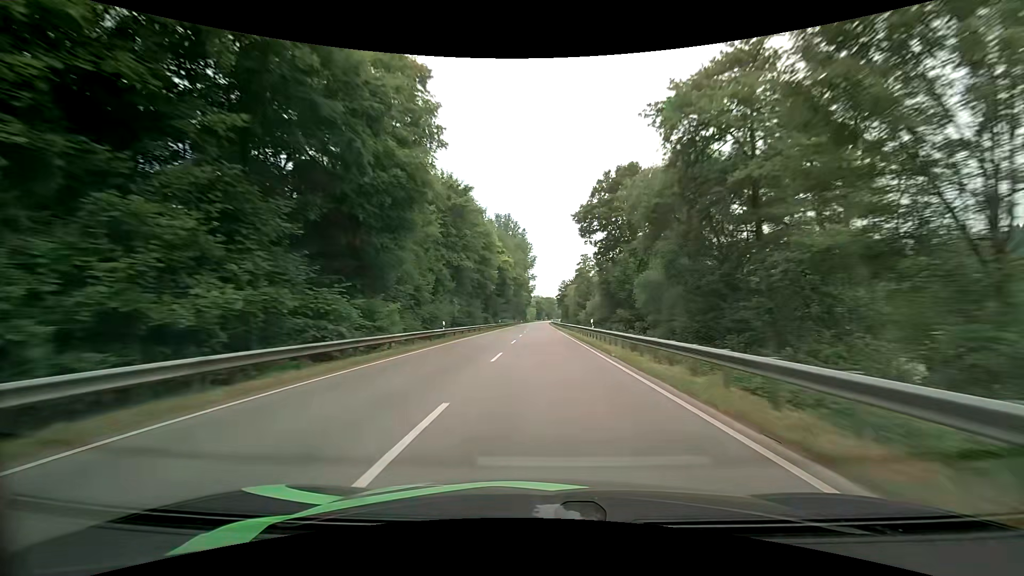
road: primary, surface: asphalt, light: Day
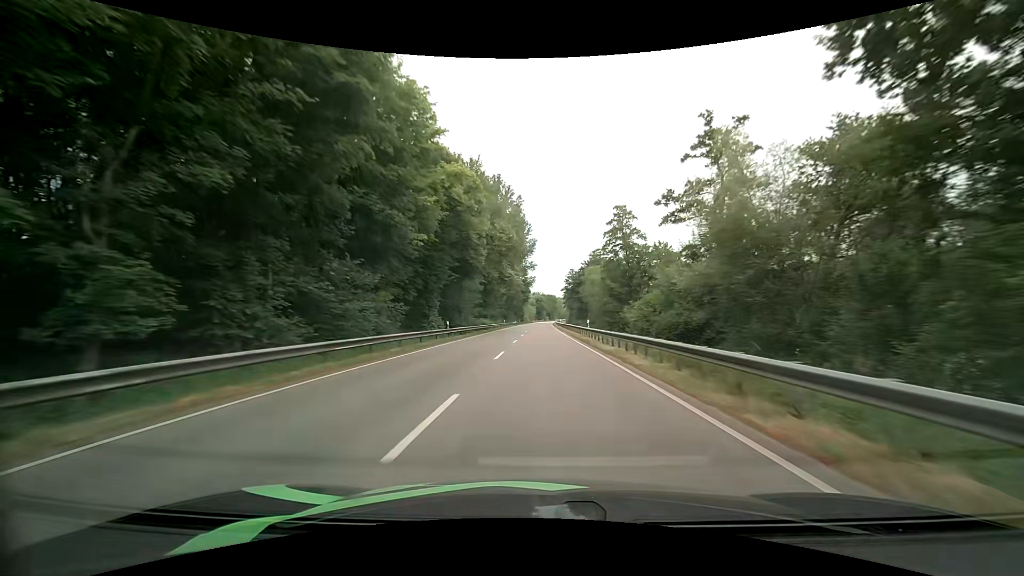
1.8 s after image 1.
(-0.2, +46.8) m; 0°
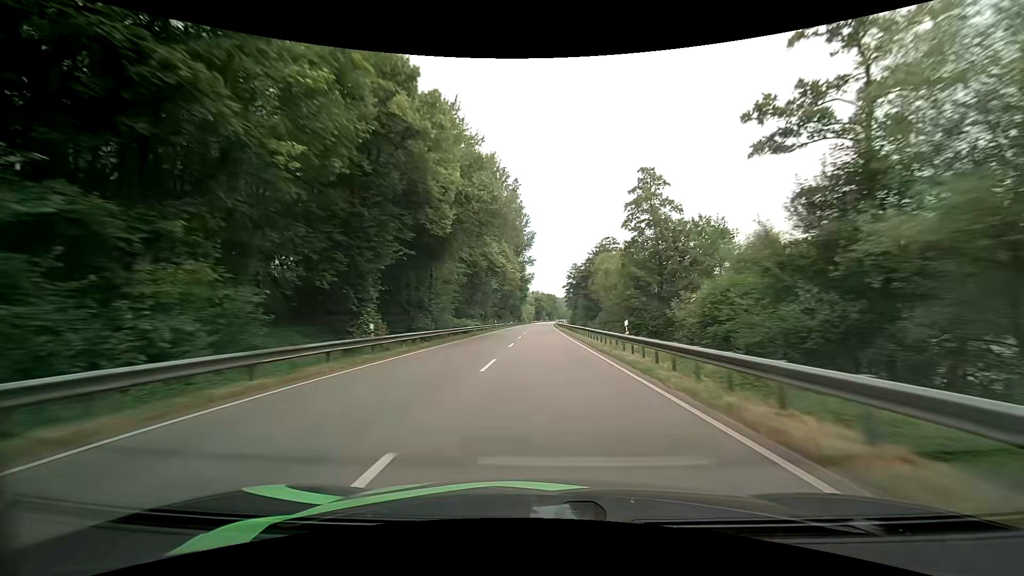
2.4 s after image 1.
(0.0, +15.7) m; 0°
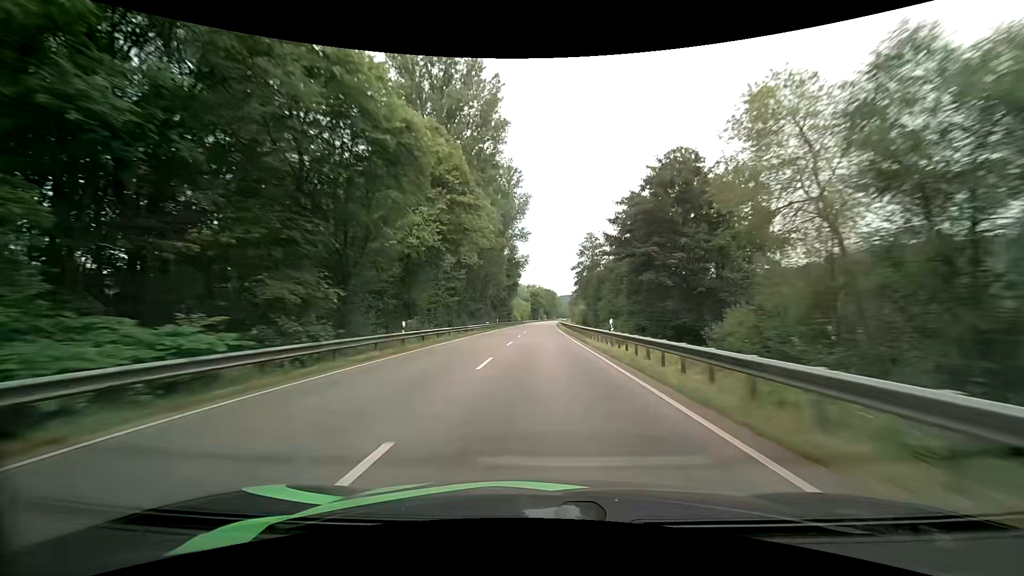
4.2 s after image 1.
(-0.1, +47.5) m; 0°
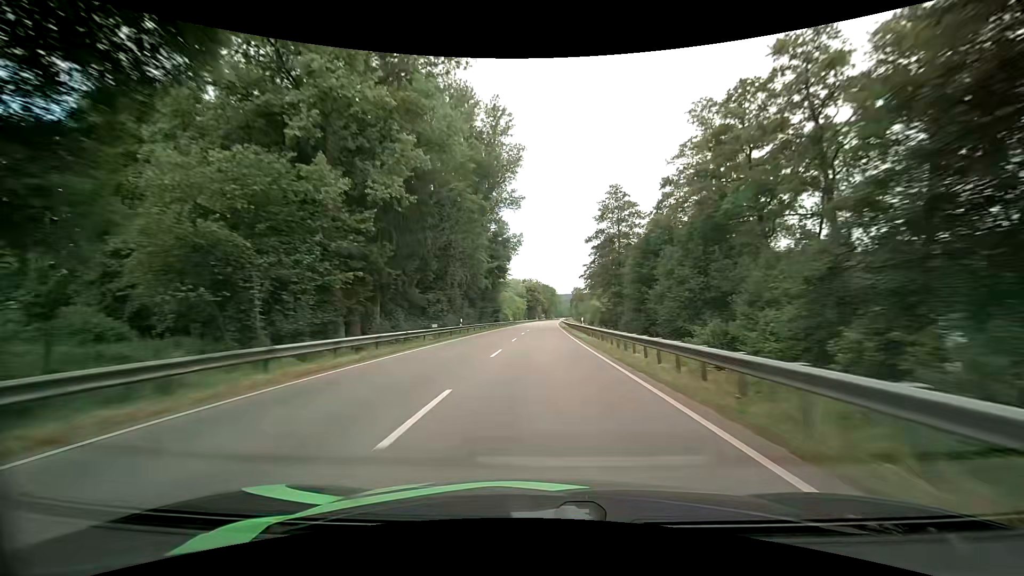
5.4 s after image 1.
(+0.2, +31.9) m; +1°
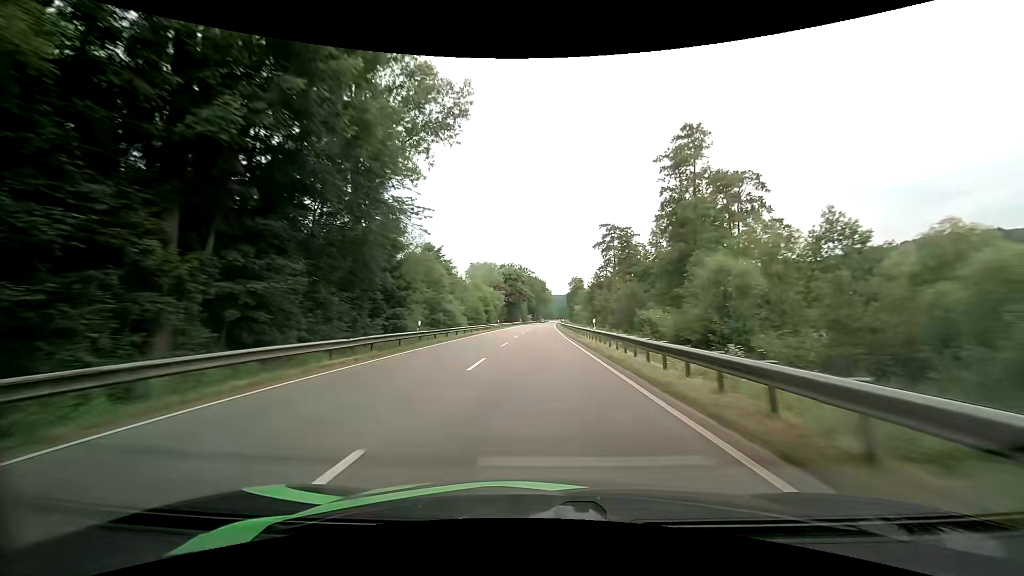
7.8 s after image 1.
(+0.5, +63.8) m; +1°
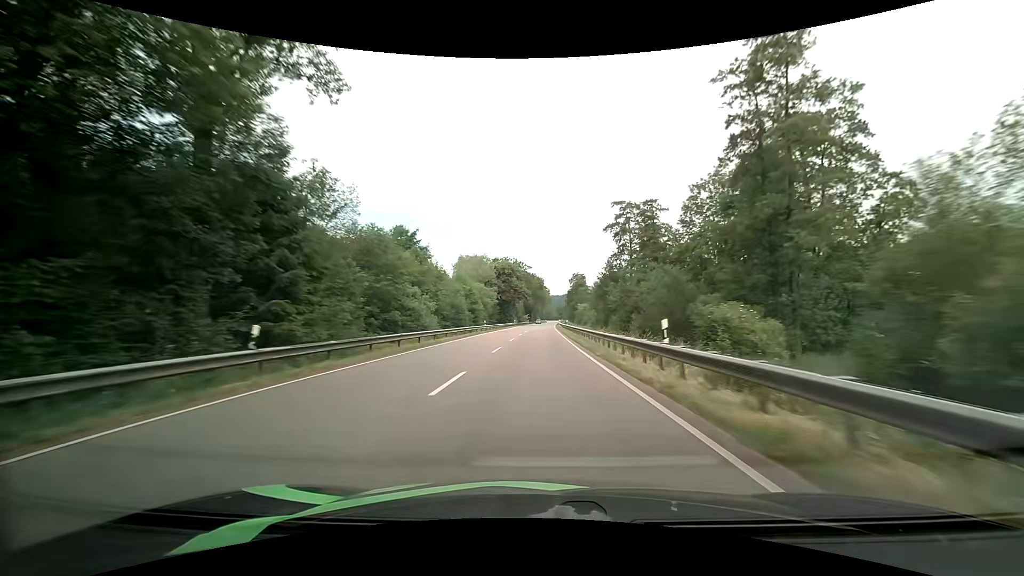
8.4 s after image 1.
(+0.1, +16.0) m; +1°
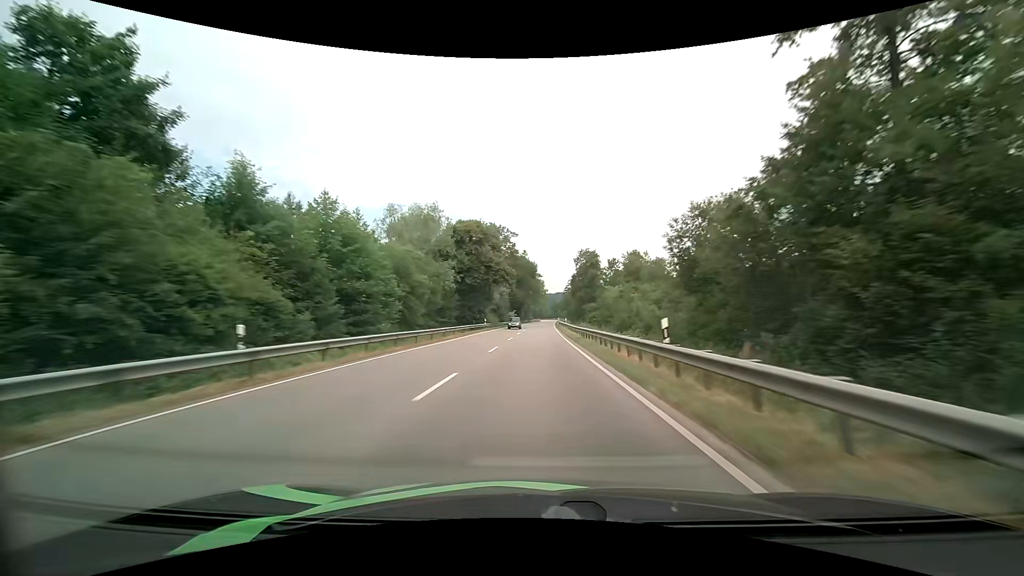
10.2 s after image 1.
(+0.3, +48.4) m; +1°
(0, +10) (0, +20) (0, +30) (0, +40) (0, +50) (0, +60) (+1, +70) (+1, +80) (+1, +90) (+1, +100) m
